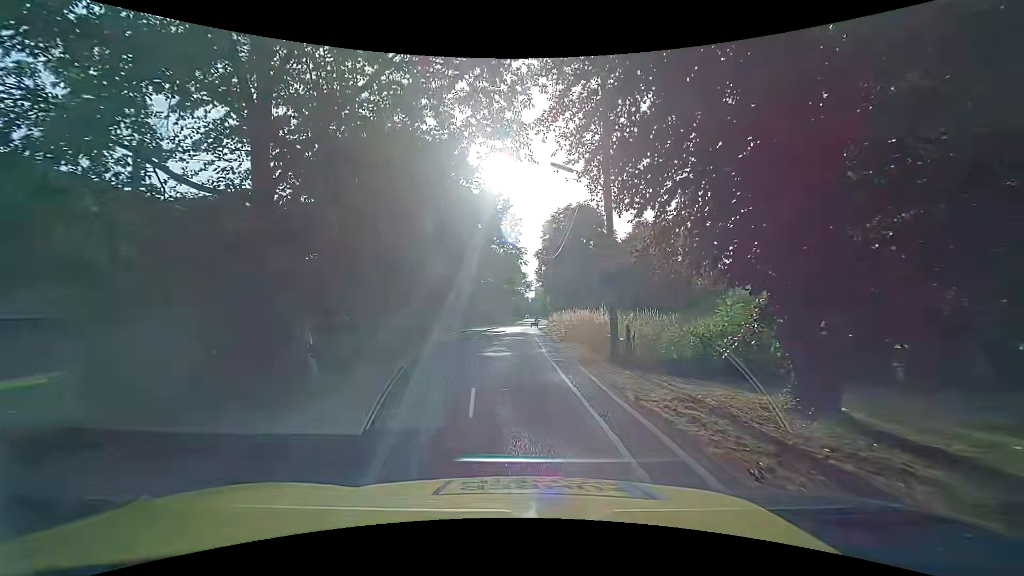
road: unclassified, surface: asphalt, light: Day
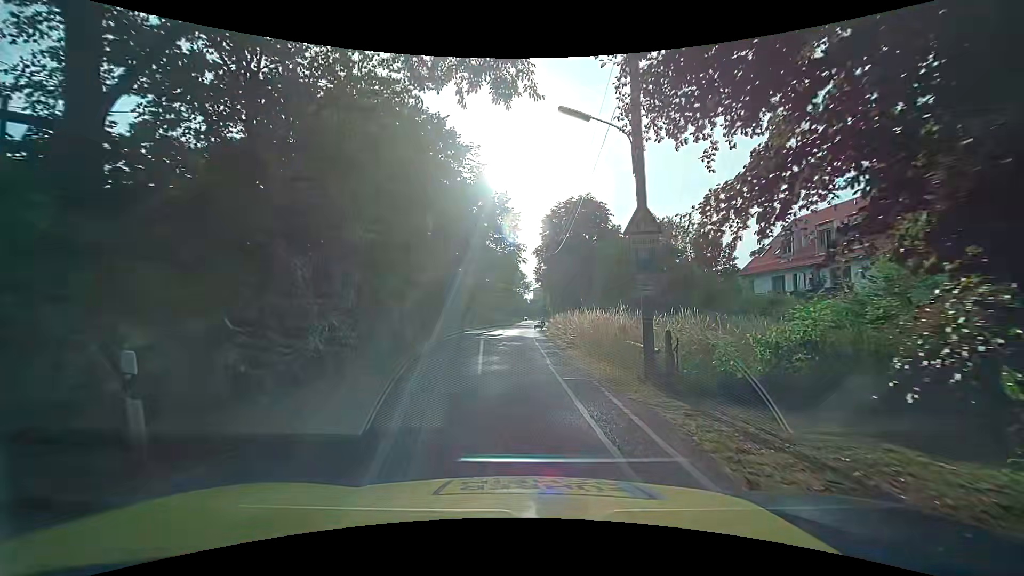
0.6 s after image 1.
(+0.1, +4.1) m; +2°
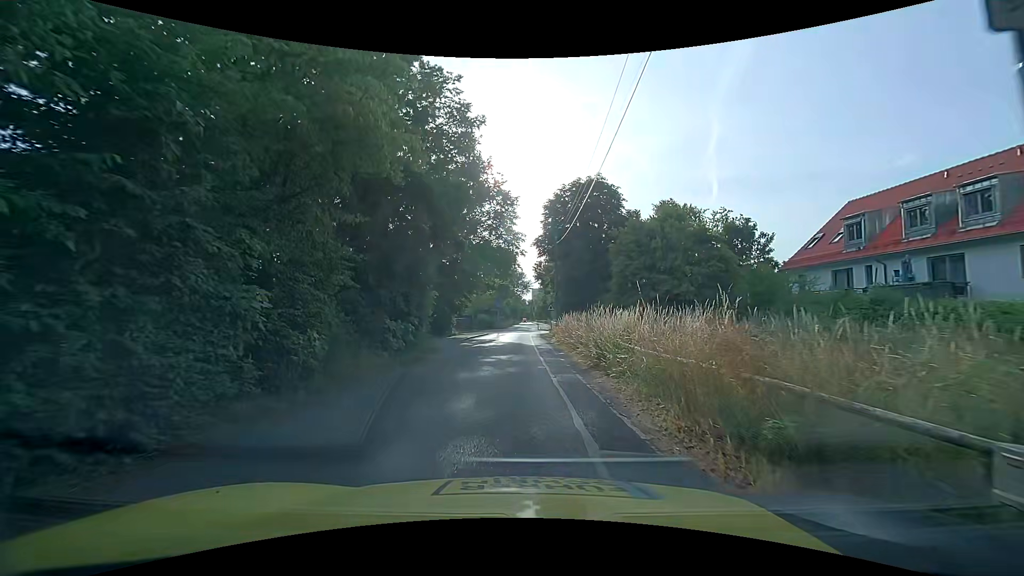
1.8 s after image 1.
(+0.1, +8.1) m; +1°
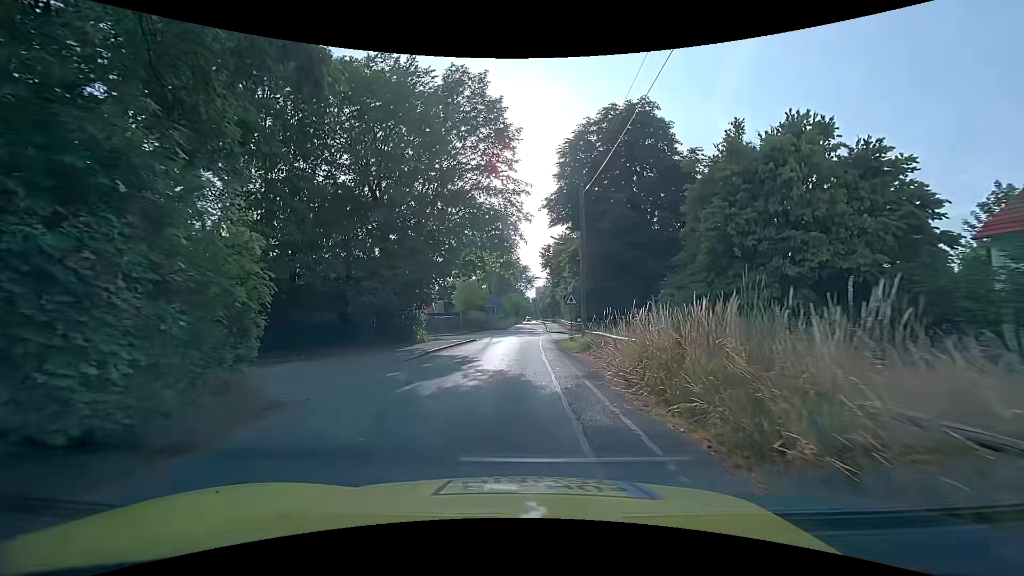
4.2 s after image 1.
(-0.1, +16.0) m; -1°
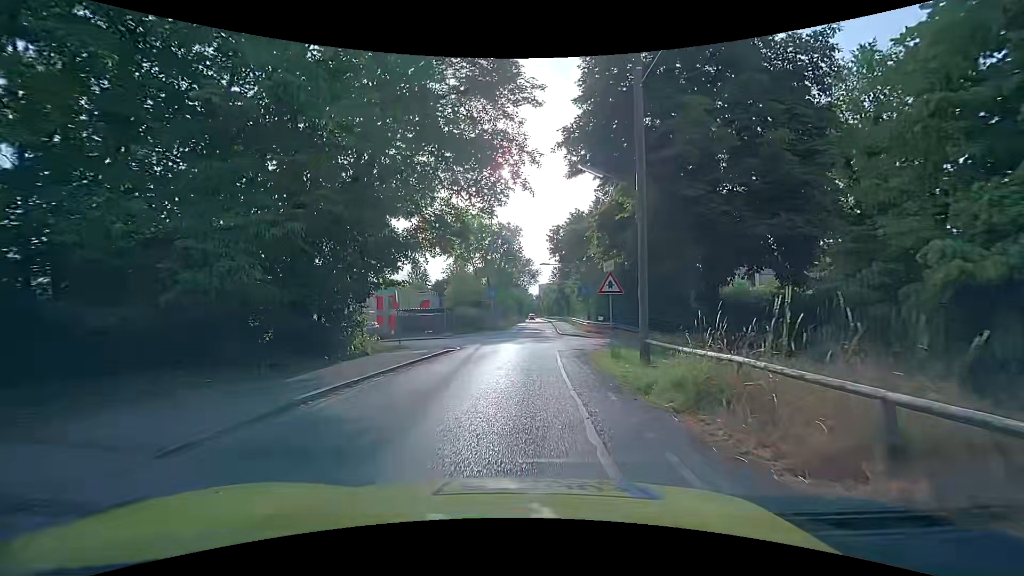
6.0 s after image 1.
(0.0, +11.8) m; 0°
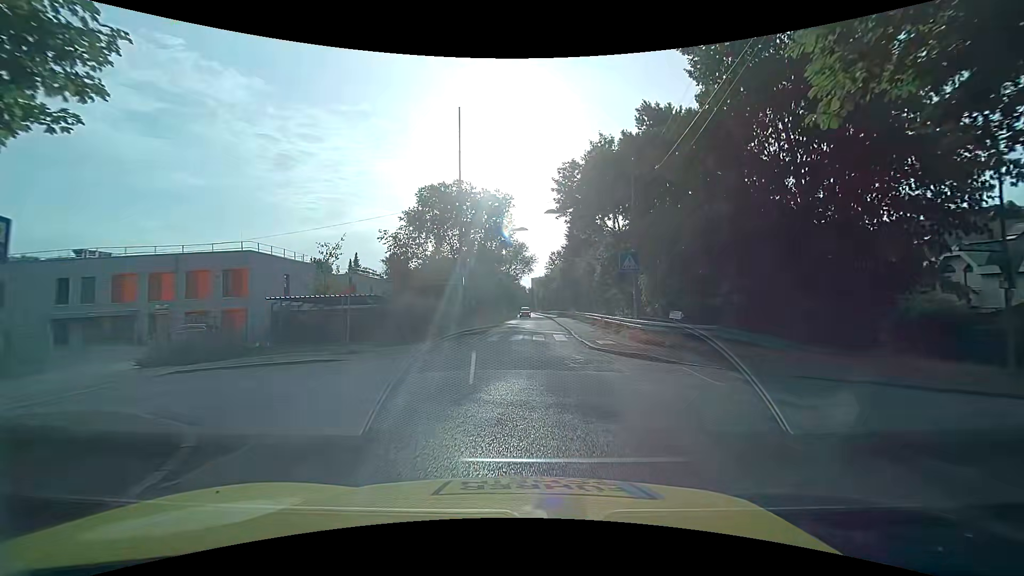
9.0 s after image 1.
(+0.2, +19.4) m; -2°
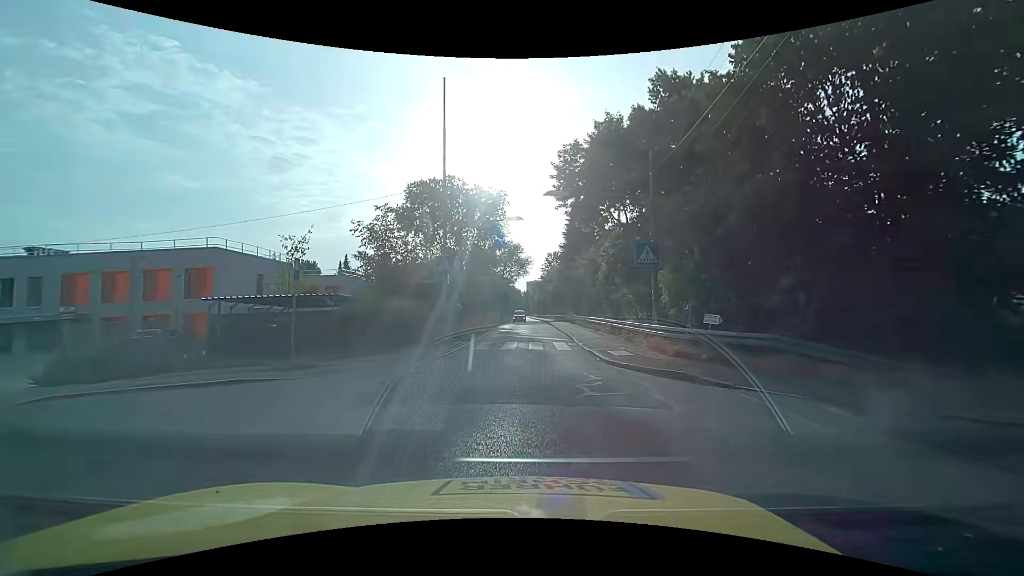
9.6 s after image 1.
(+0.1, +3.8) m; +2°
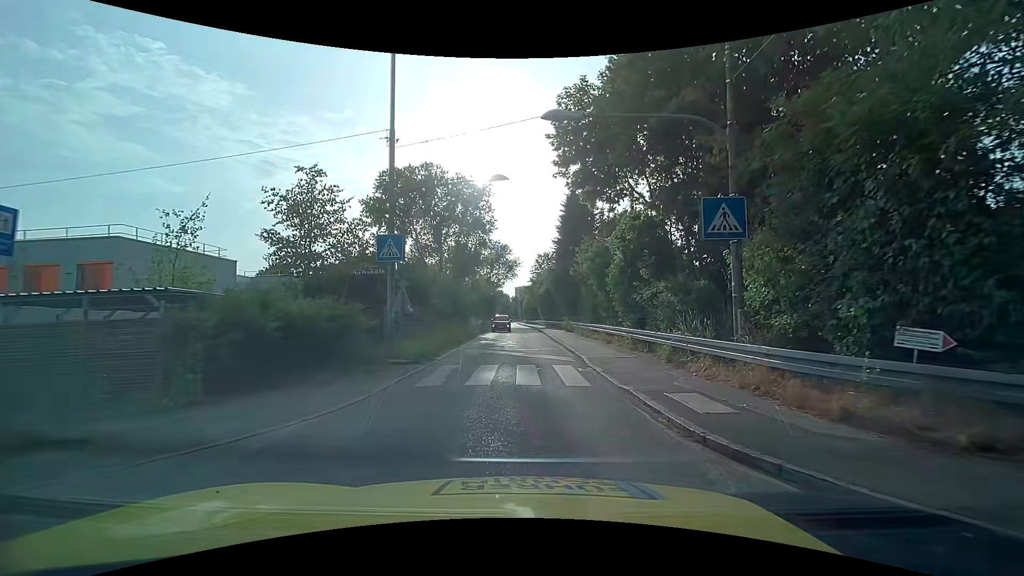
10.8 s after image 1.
(+0.3, +7.6) m; +4°
(0, +10) (0, +20) (0, +30) (0, +40) (-1, +50) (-1, +60) (-2, +70) (-2, +80) (-3, +90) (-3, +100) m
